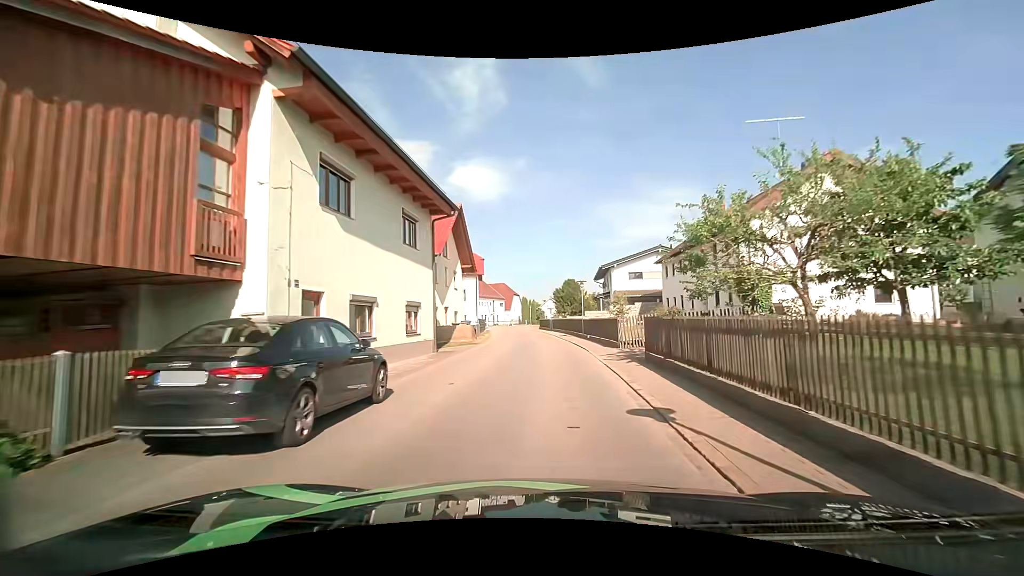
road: tertiary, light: Day
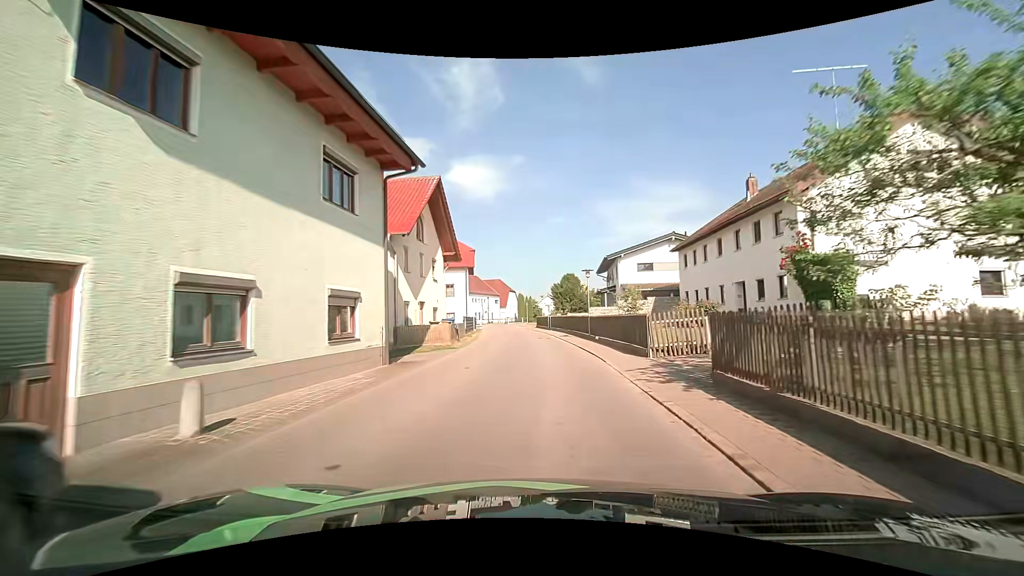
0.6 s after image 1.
(0.0, +5.9) m; 0°
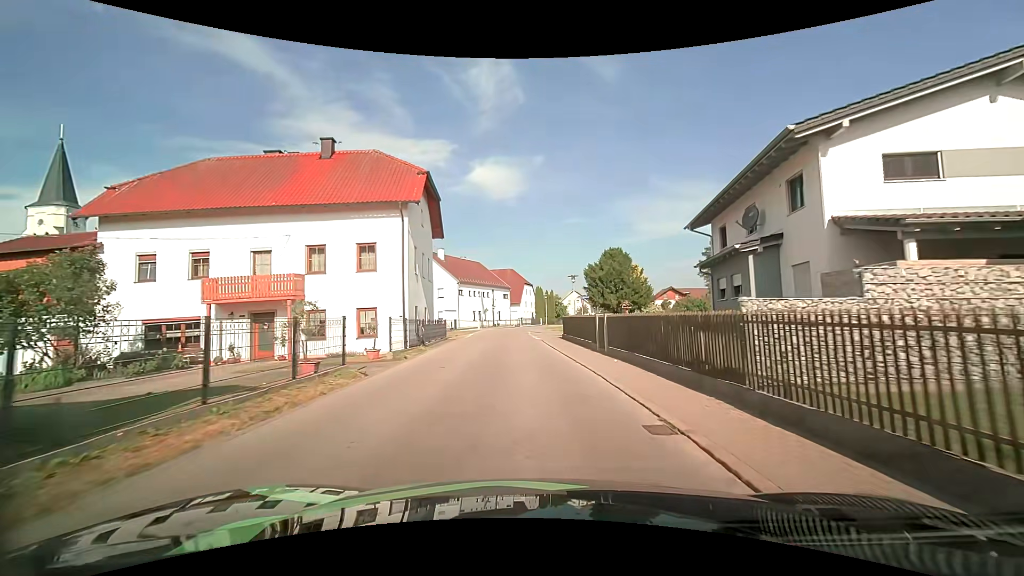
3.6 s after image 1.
(-0.3, +29.2) m; -2°
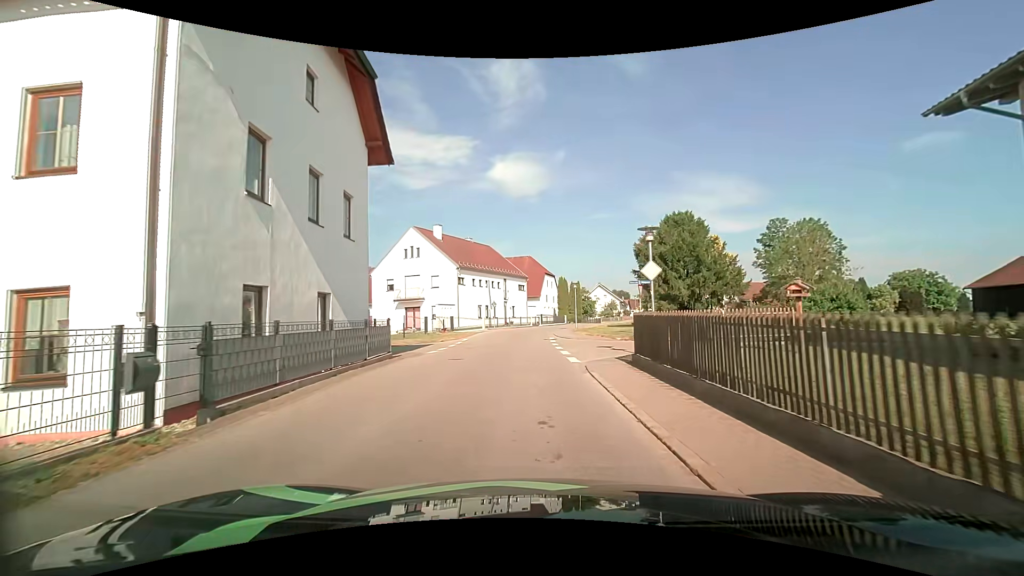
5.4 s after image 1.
(-0.5, +15.7) m; -3°
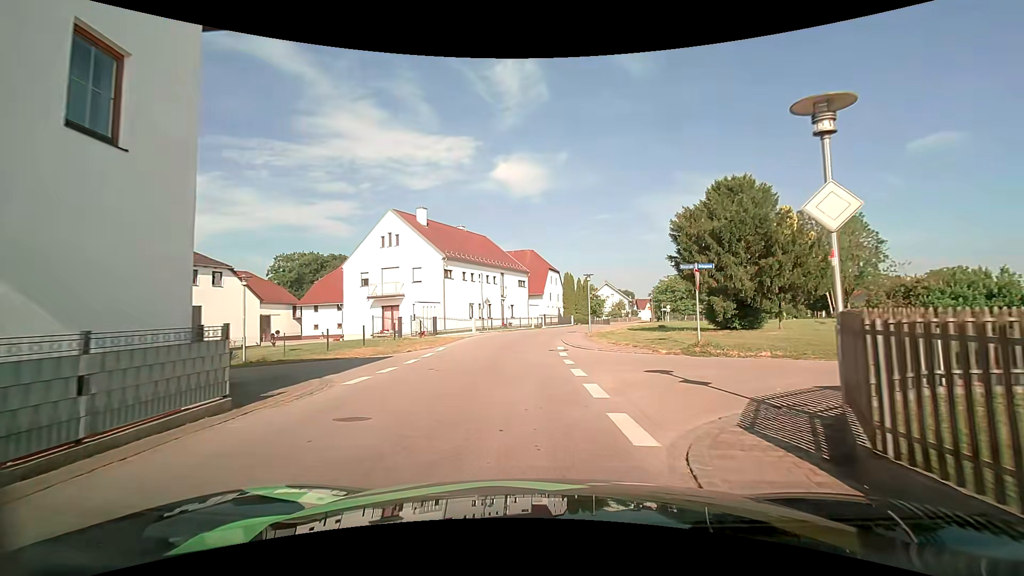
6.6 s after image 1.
(-0.1, +8.5) m; -2°
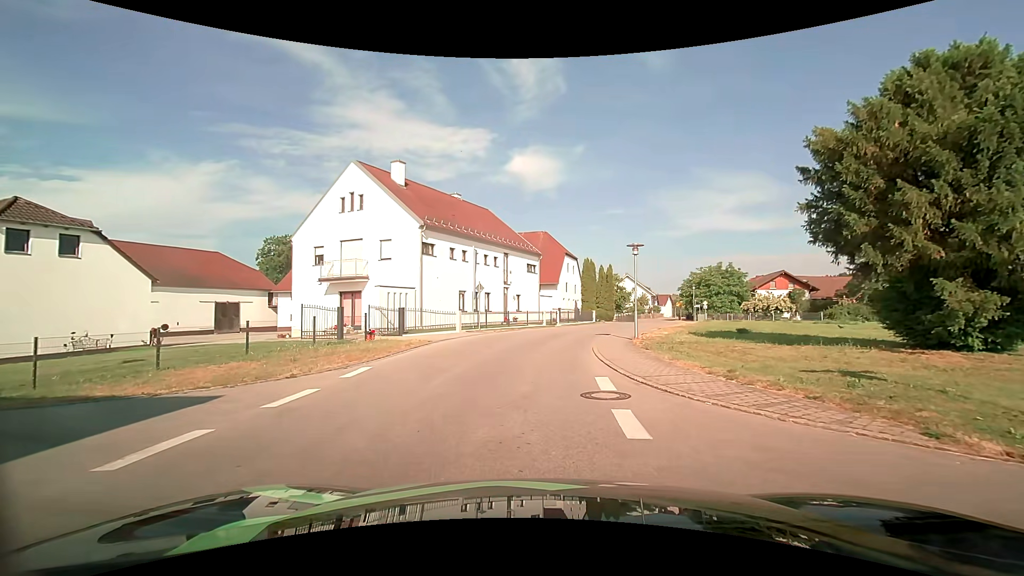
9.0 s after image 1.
(+0.1, +11.4) m; -1°
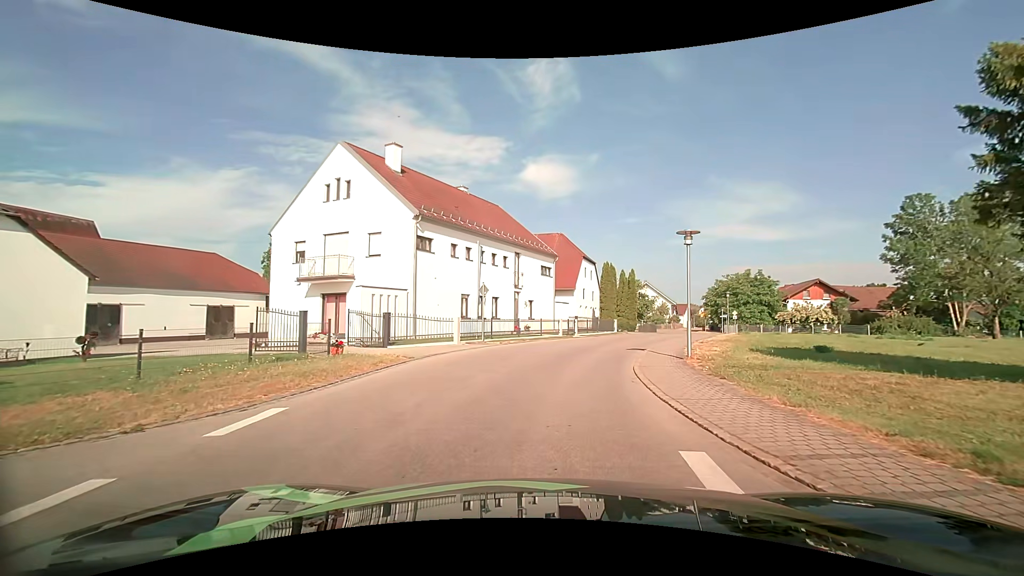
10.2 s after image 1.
(-0.1, +5.0) m; -2°
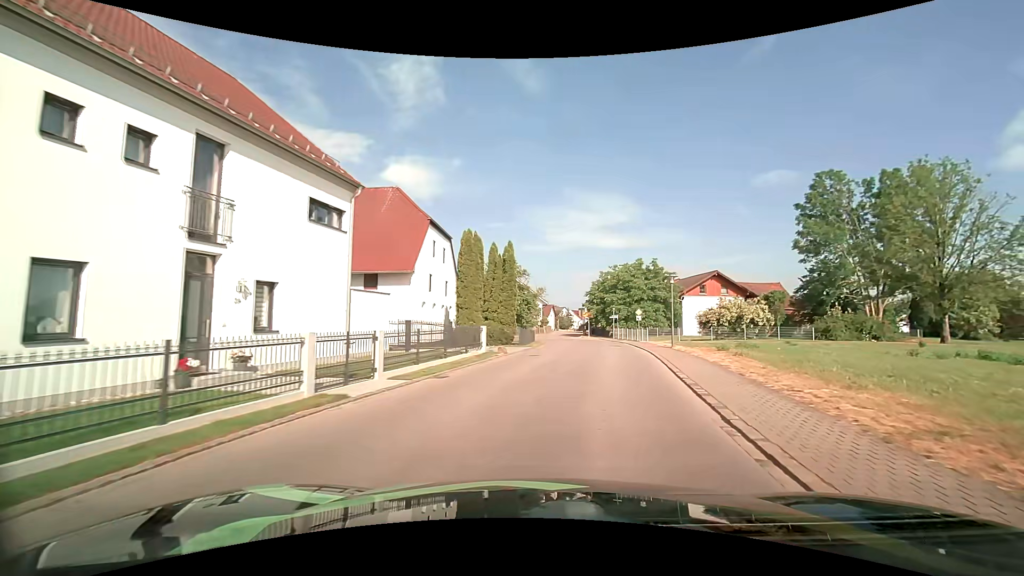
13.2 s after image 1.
(+2.8, +22.5) m; +16°
(+1, +10) (+2, +20) (+4, +30) (+5, +40) (+5, +50) (+3, +59) (-5, +65) (-15, +66) (-25, +66) (-35, +66) m
